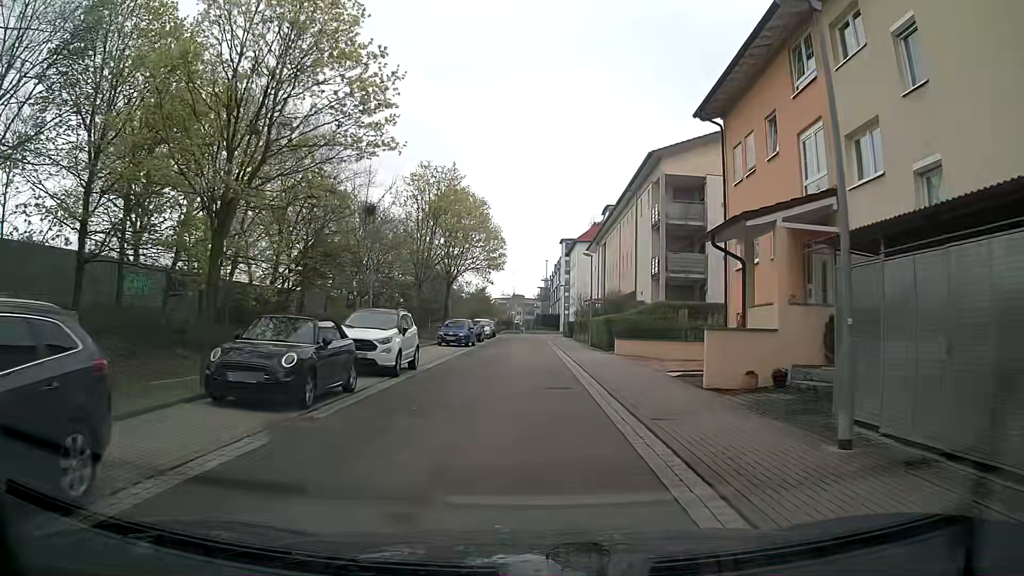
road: residential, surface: asphalt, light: Day
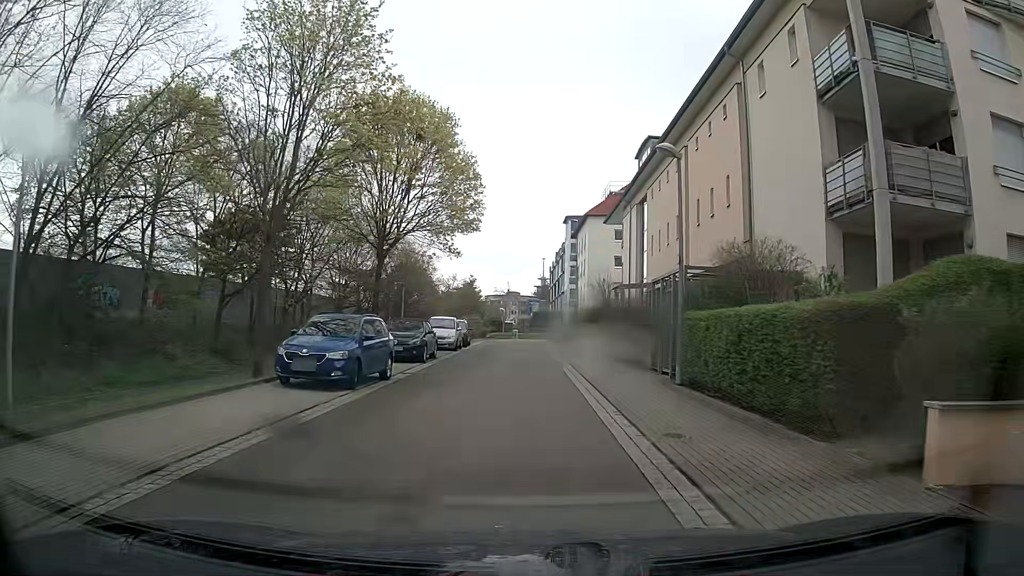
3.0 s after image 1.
(+0.4, +22.8) m; +2°
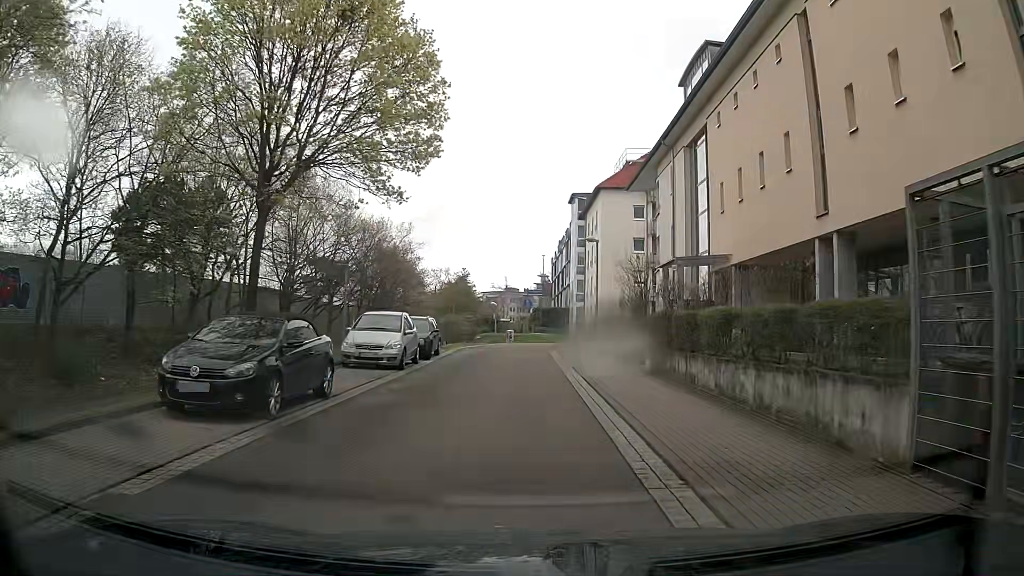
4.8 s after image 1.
(-0.2, +13.4) m; -2°
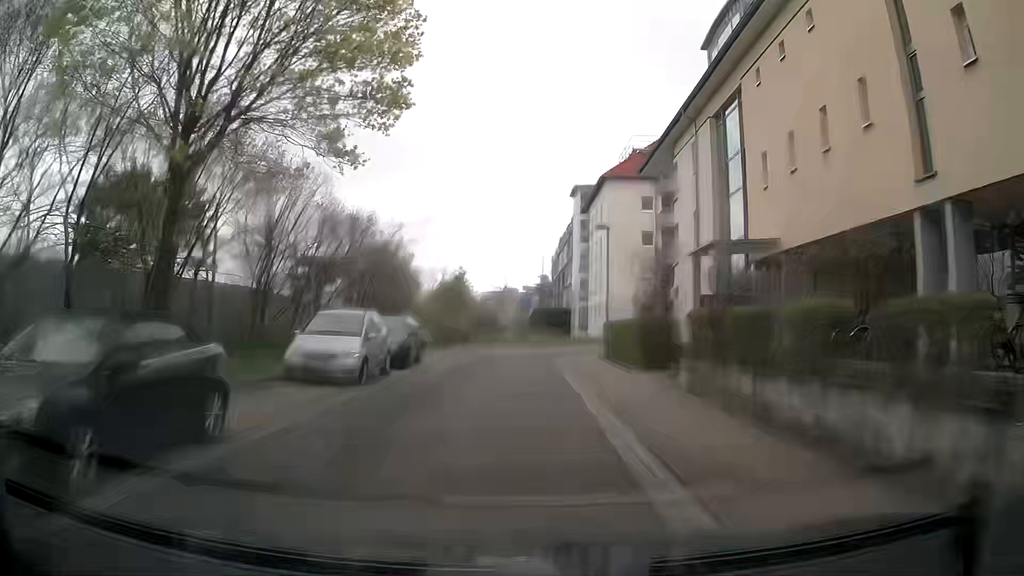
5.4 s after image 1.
(+0.1, +4.4) m; 0°
